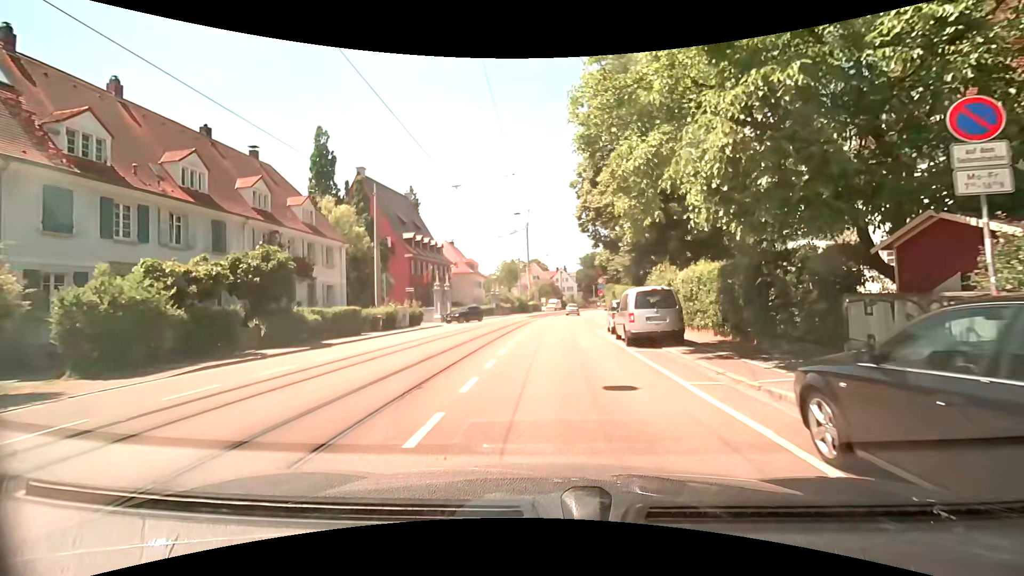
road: tertiary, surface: asphalt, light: Day
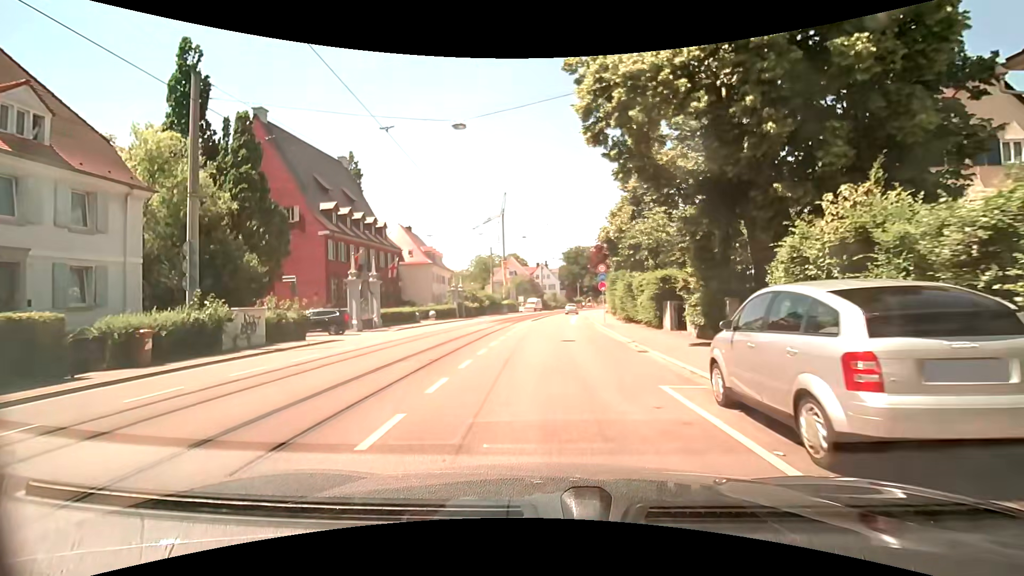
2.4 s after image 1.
(+0.3, +18.0) m; +2°
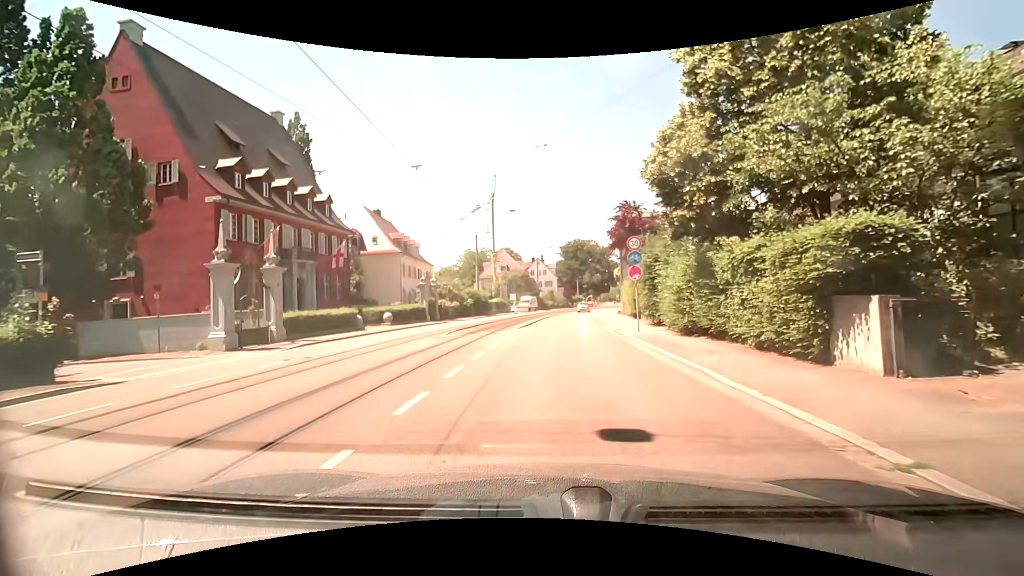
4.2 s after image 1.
(0.0, +13.6) m; +1°
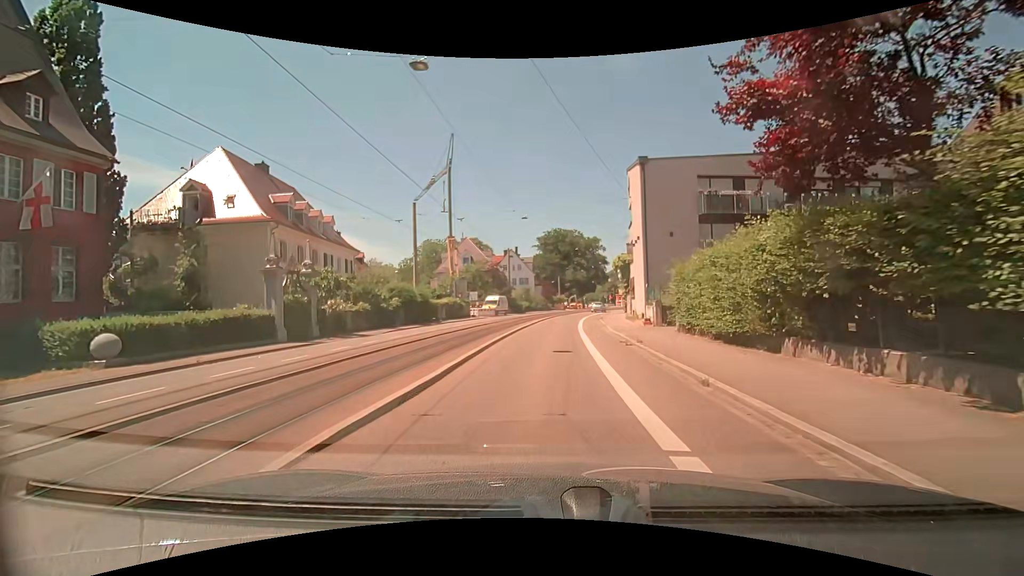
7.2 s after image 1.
(+0.4, +22.5) m; +2°
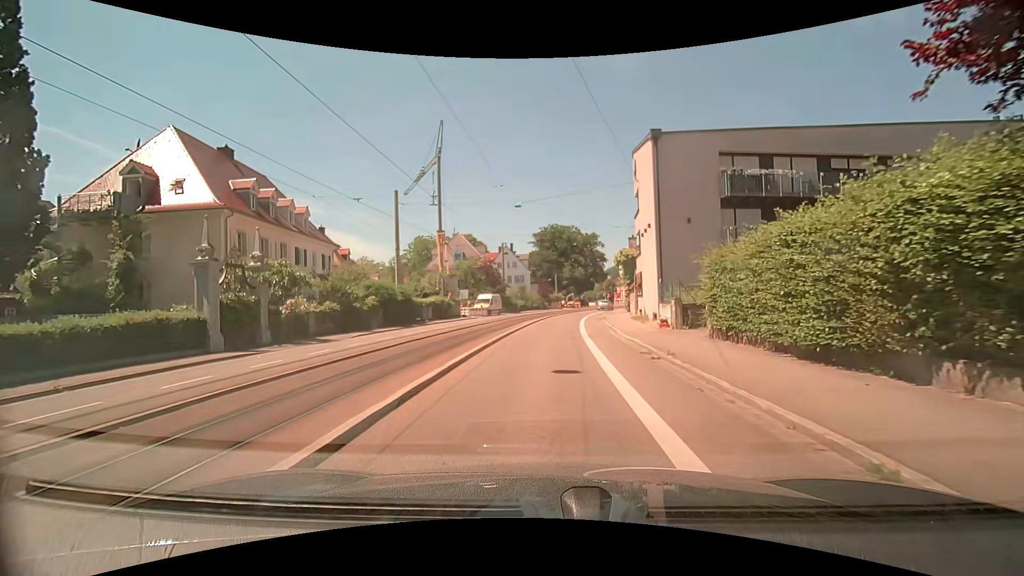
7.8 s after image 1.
(0.0, +4.5) m; 0°
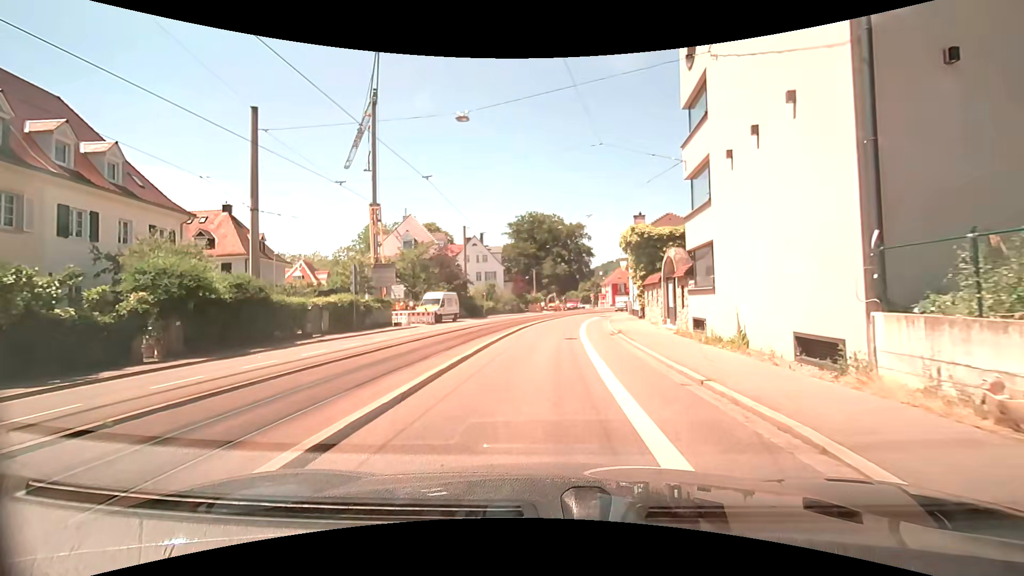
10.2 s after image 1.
(+0.4, +17.9) m; +3°
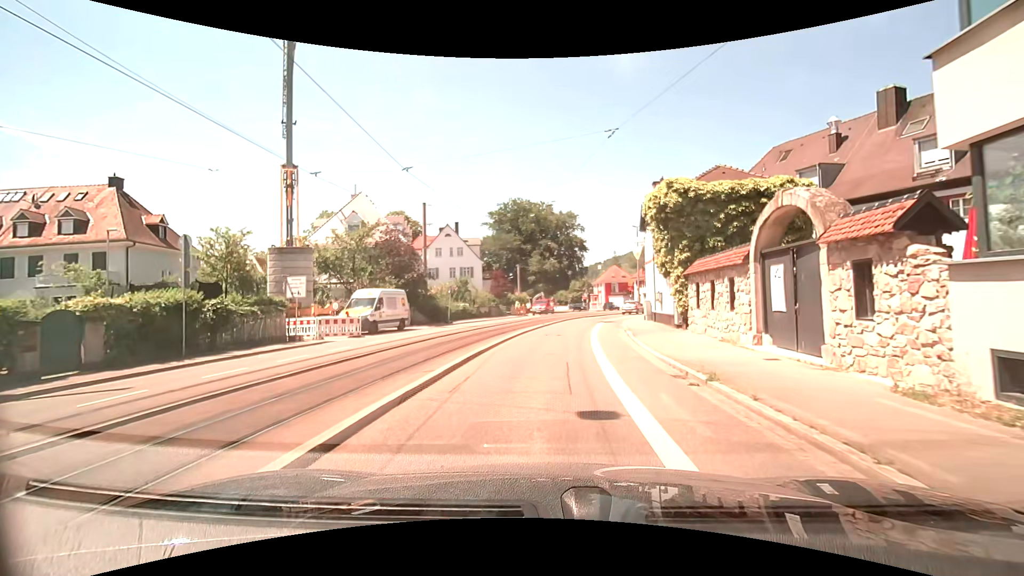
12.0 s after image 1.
(+0.2, +13.4) m; +2°
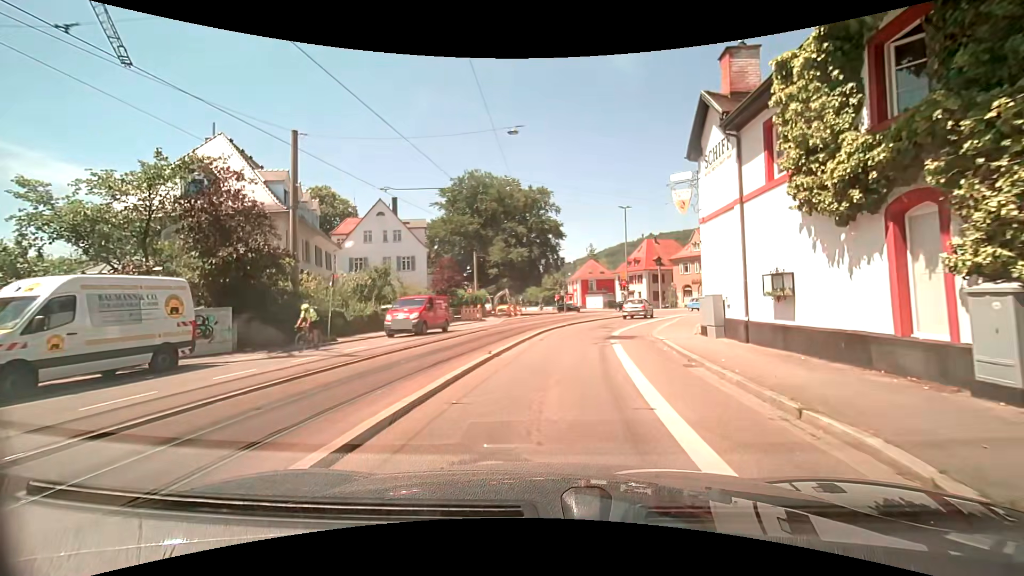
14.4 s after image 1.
(+0.3, +17.7) m; +3°
(0, +10) (+1, +20) (+4, +30) (+7, +39) (+11, +48) (+15, +57) (+17, +67) (+16, +77) (+13, +87) (+9, +96) m
